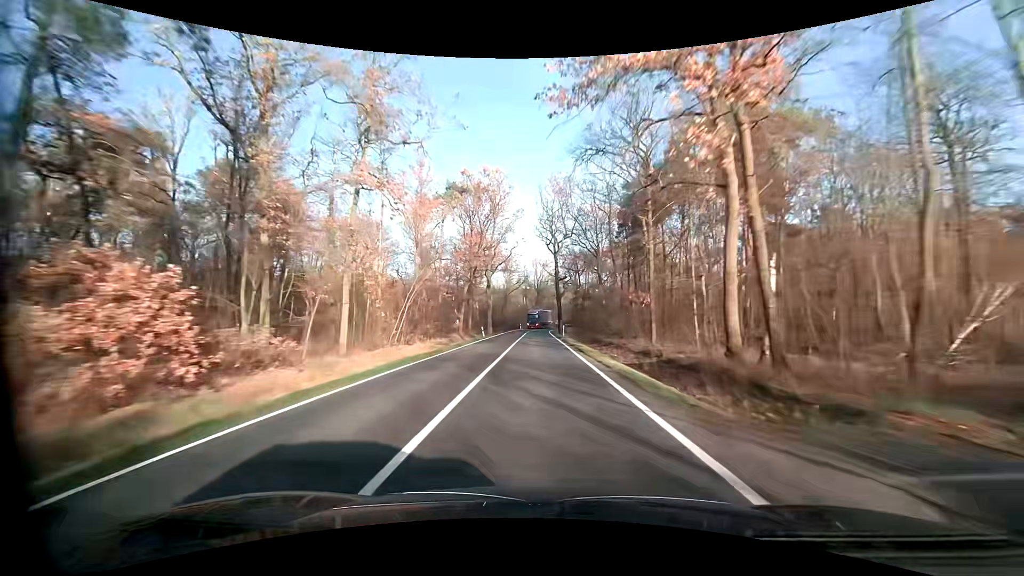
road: primary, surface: asphalt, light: Day
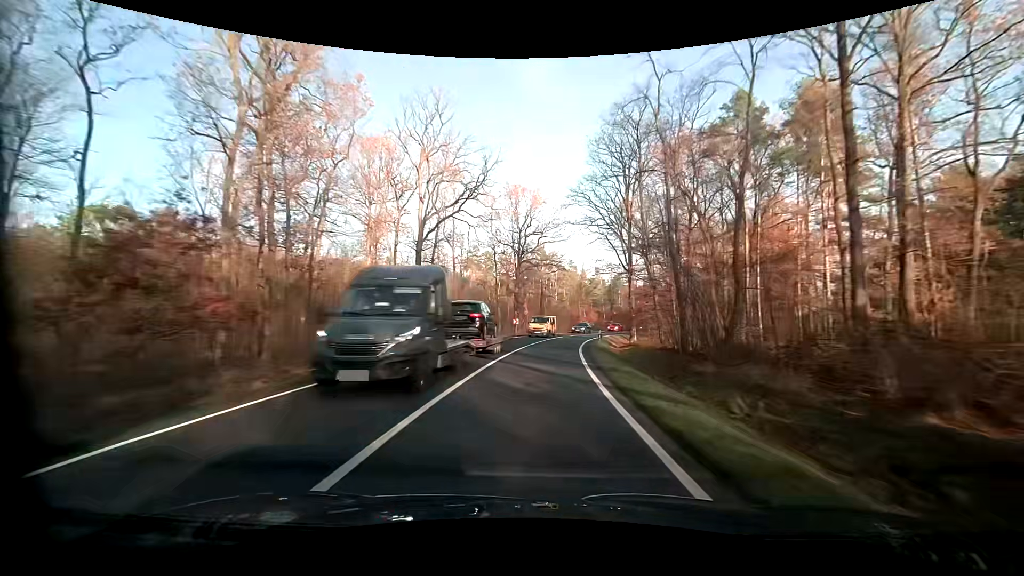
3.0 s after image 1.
(+0.3, +73.5) m; +2°
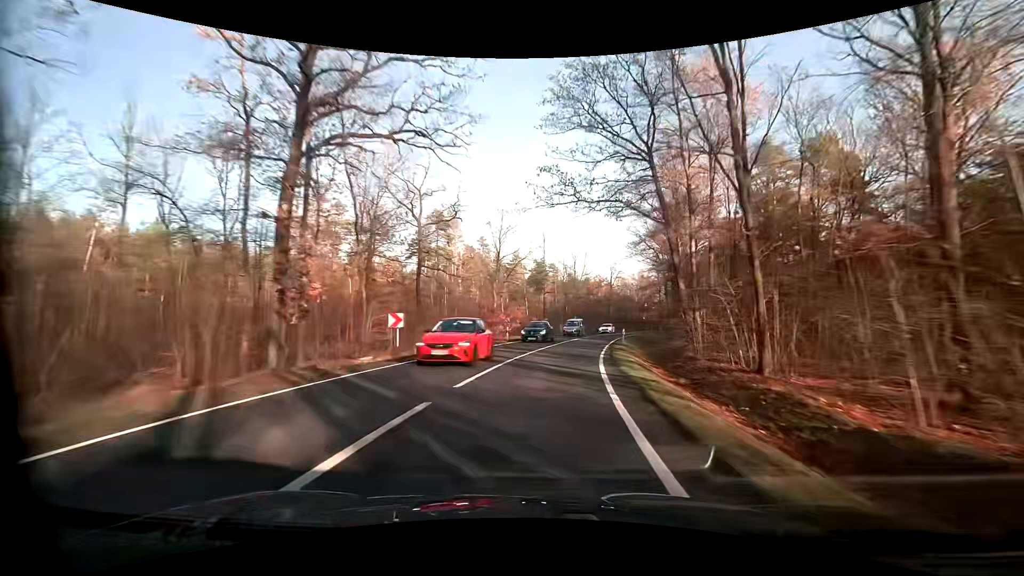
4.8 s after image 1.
(+3.0, +42.5) m; +10°
(0, +10) (+1, +20) (+3, +30) (+5, +40) (+7, +49) (+9, +59) (+12, +69) (+15, +78) (+17, +88) (+20, +98) m
